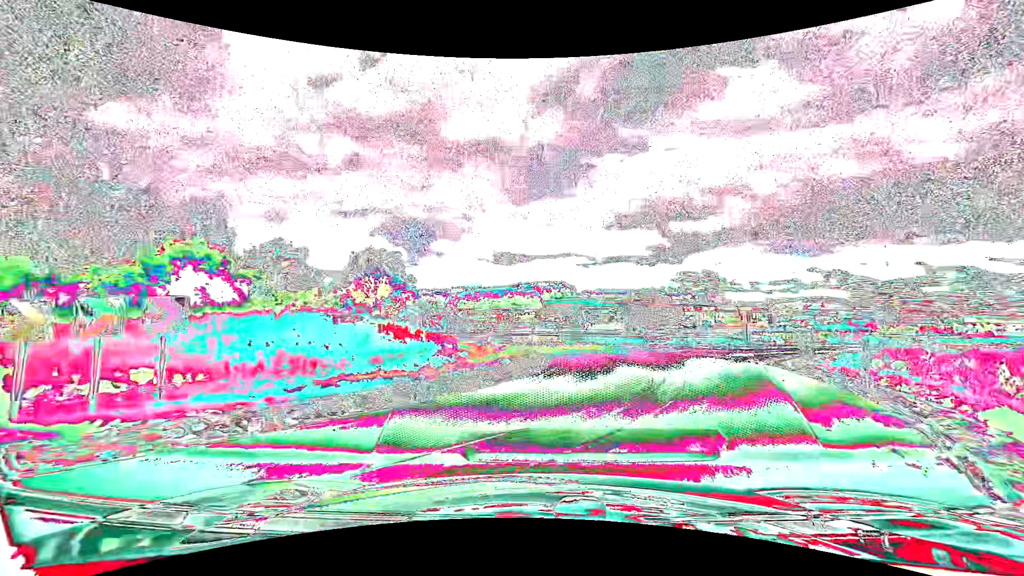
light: Day
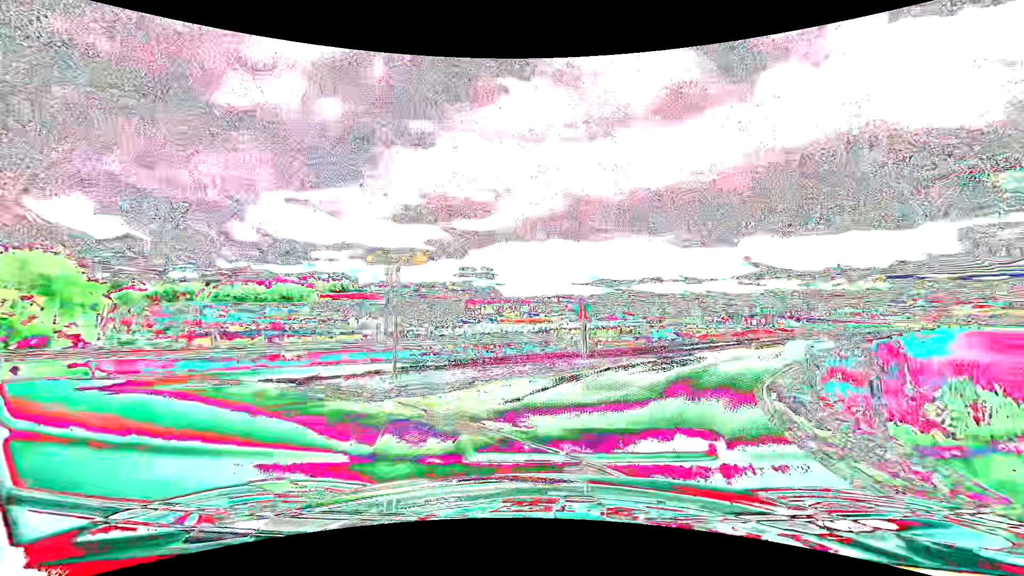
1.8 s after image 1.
(+3.0, +15.4) m; +24°
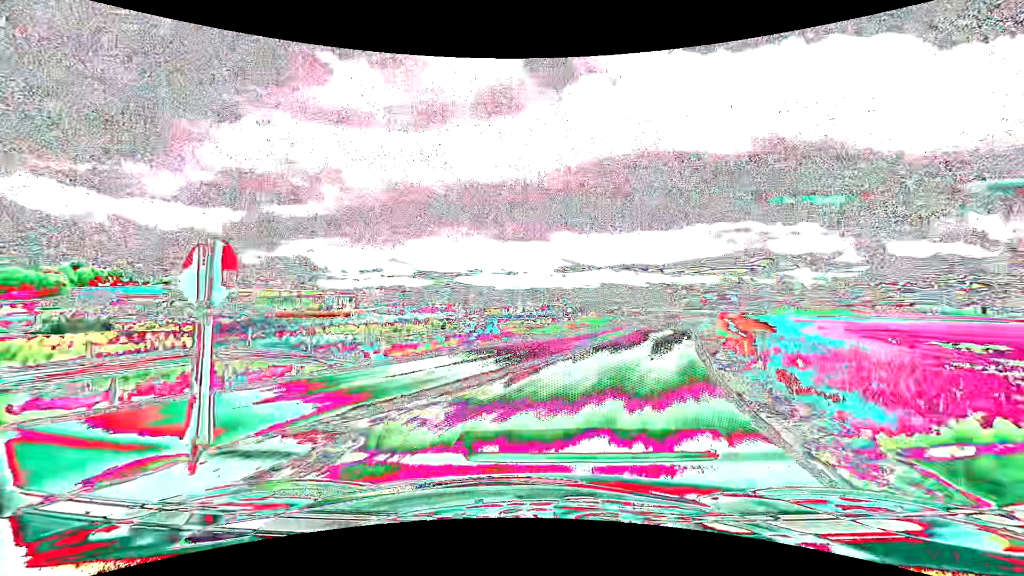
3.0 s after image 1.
(+2.1, +11.4) m; +20°
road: tertiary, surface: asphalt
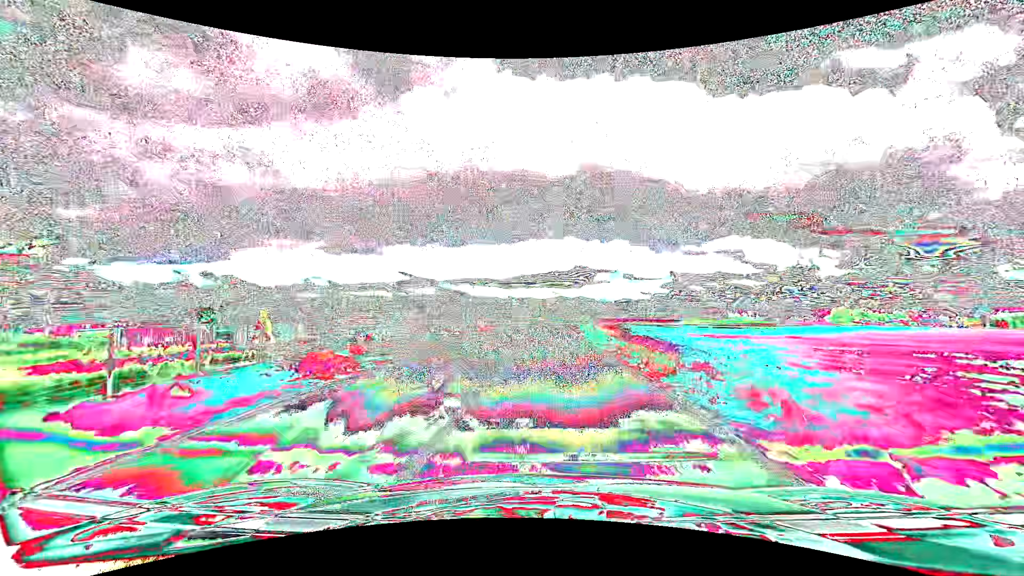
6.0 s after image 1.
(+9.0, +37.2) m; +19°
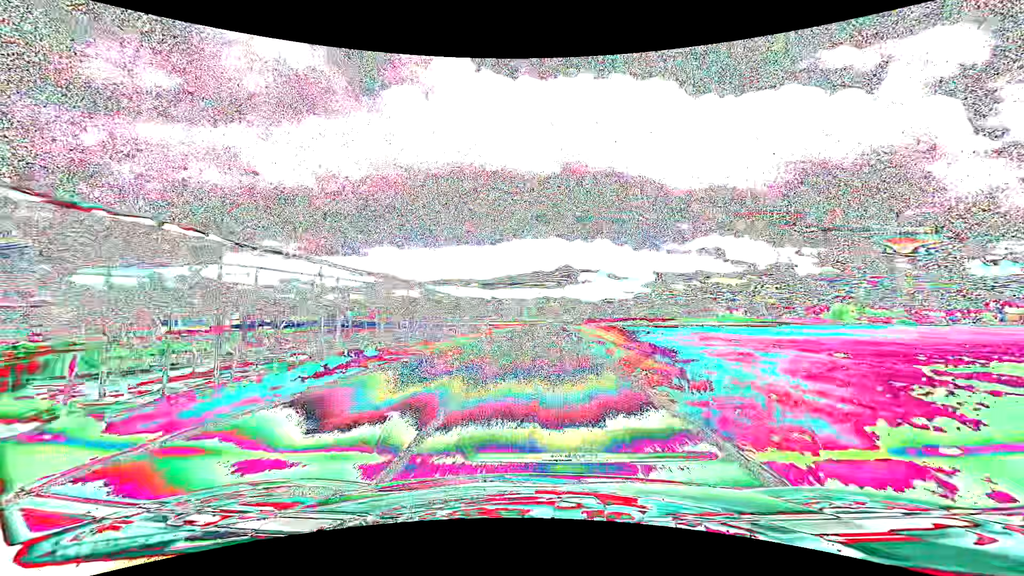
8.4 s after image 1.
(+0.8, +39.5) m; +2°
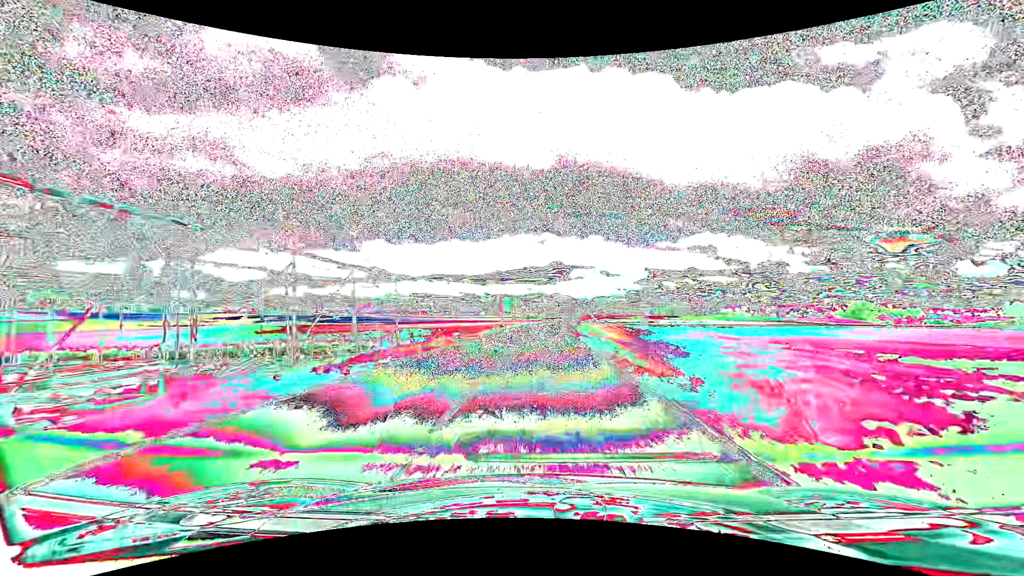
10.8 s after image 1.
(+0.3, +46.6) m; +1°
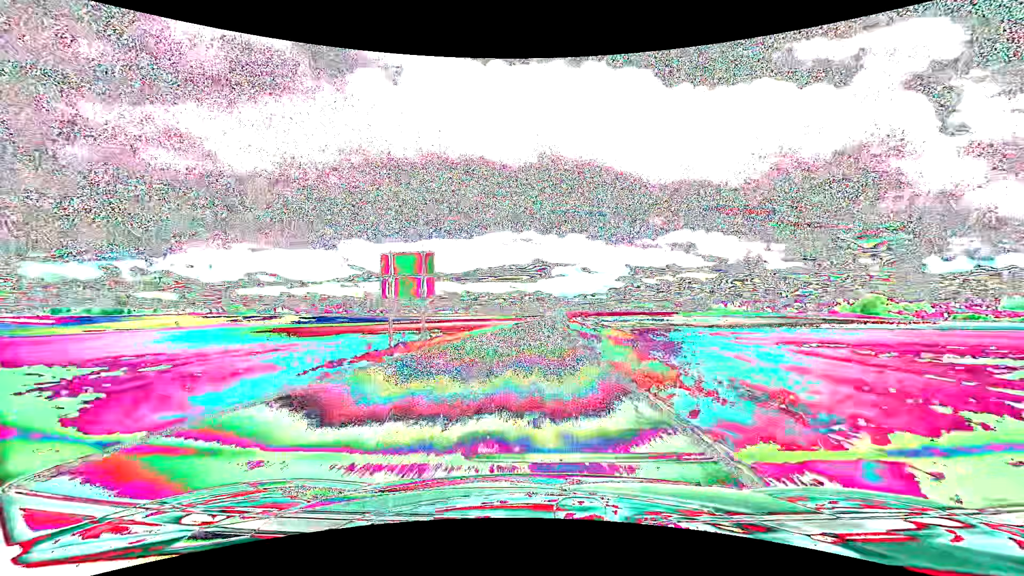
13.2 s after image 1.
(+1.0, +52.8) m; +2°
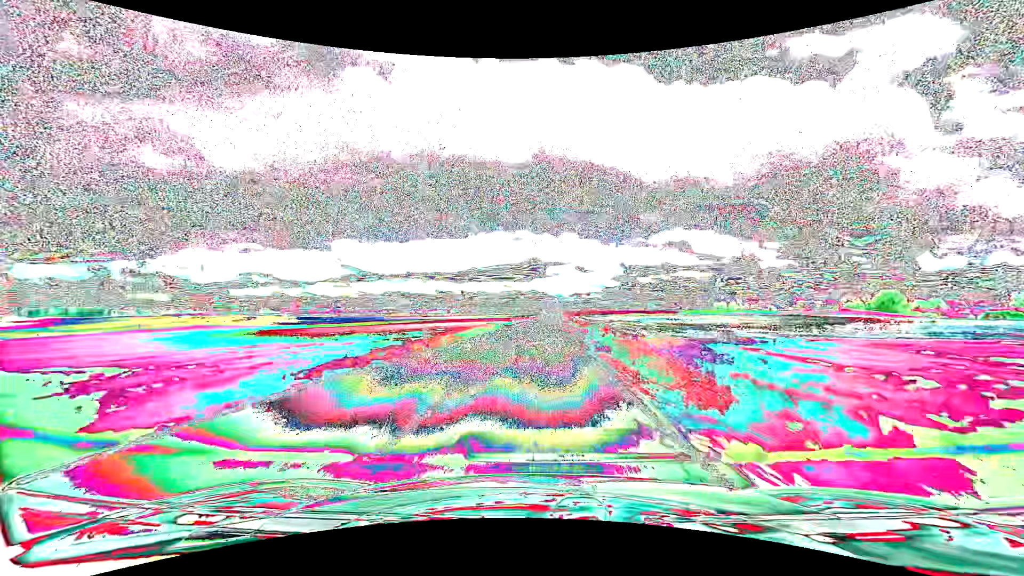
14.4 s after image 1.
(+0.1, +29.5) m; +1°
